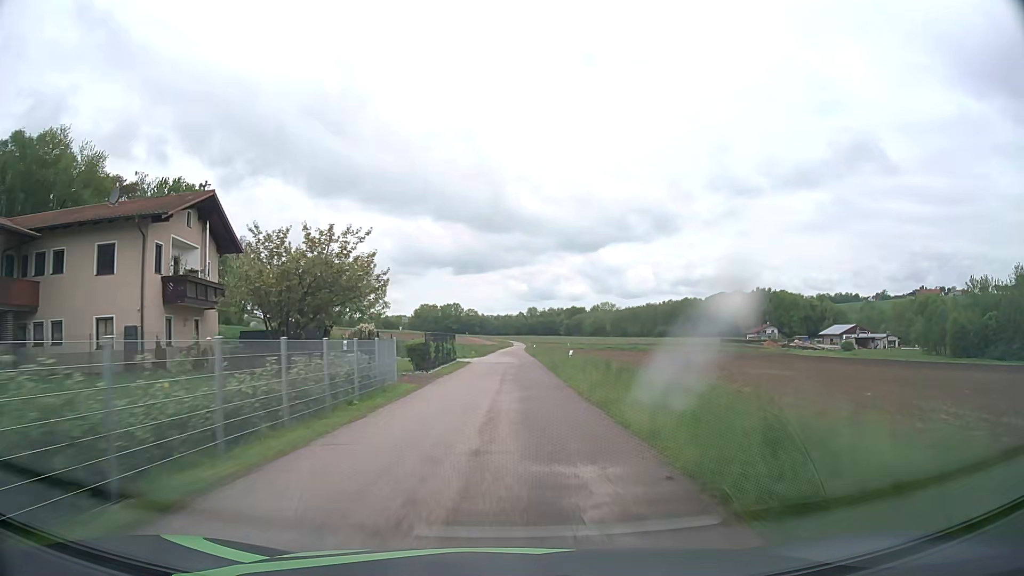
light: Day
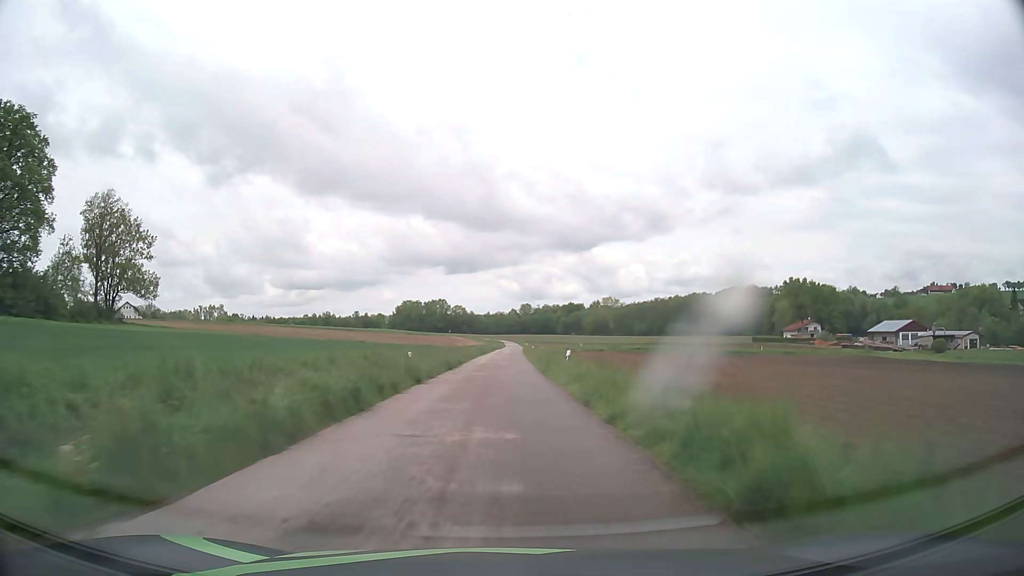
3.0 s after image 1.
(+0.5, +55.3) m; +1°
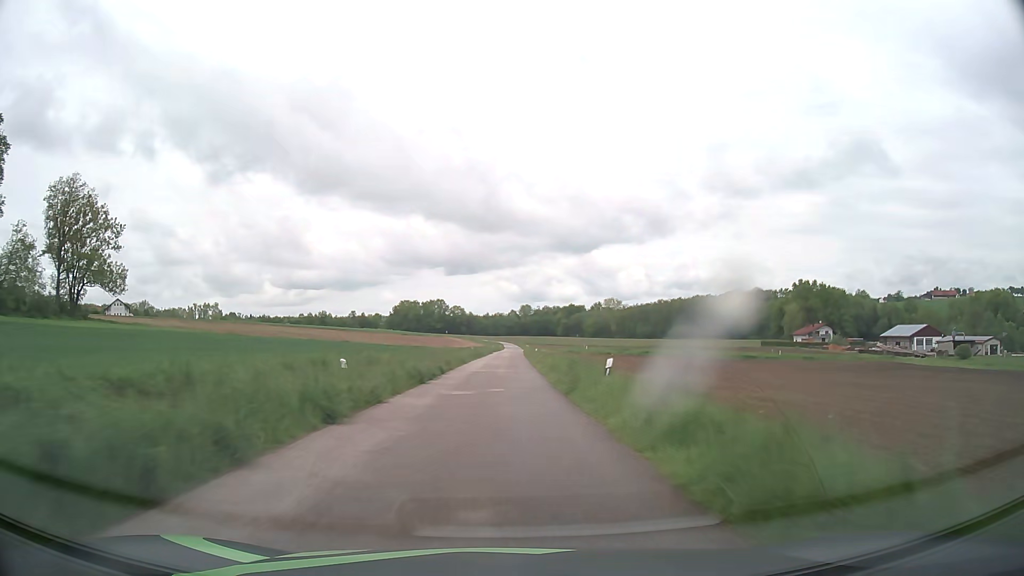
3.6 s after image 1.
(0.0, +10.9) m; 0°
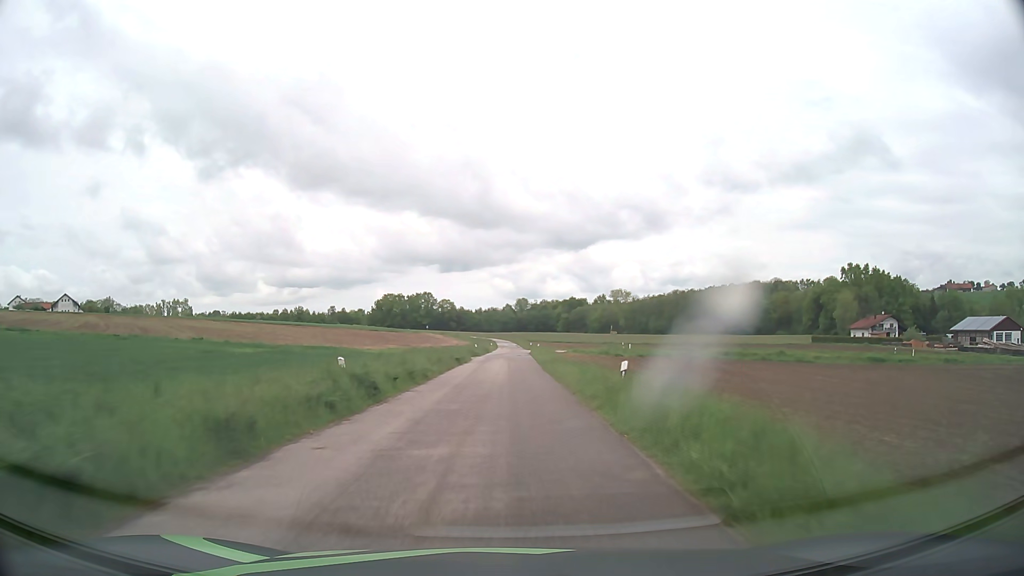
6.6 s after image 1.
(+0.1, +51.1) m; 0°
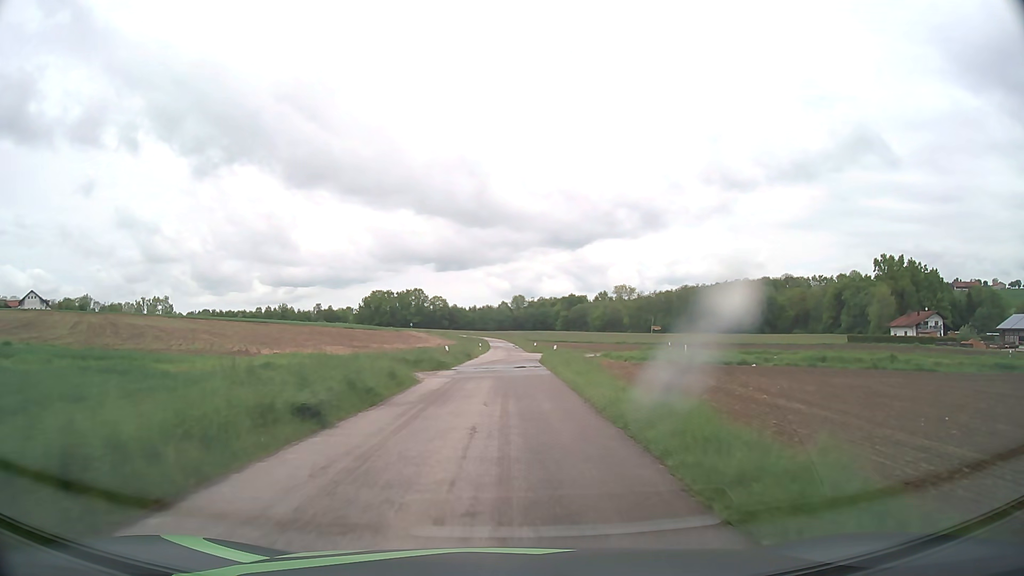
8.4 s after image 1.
(+0.1, +27.6) m; +1°
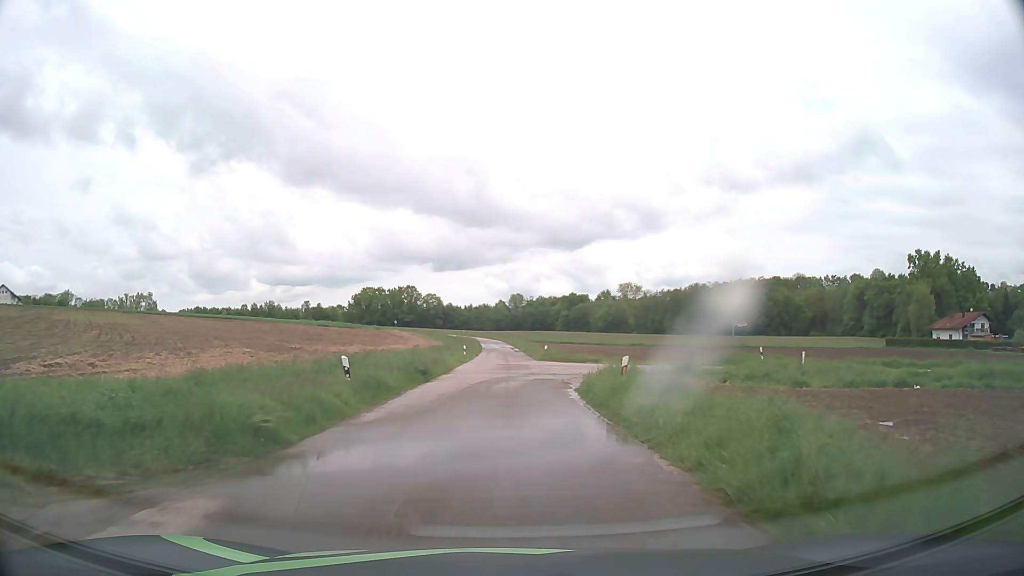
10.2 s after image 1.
(0.0, +23.0) m; 0°
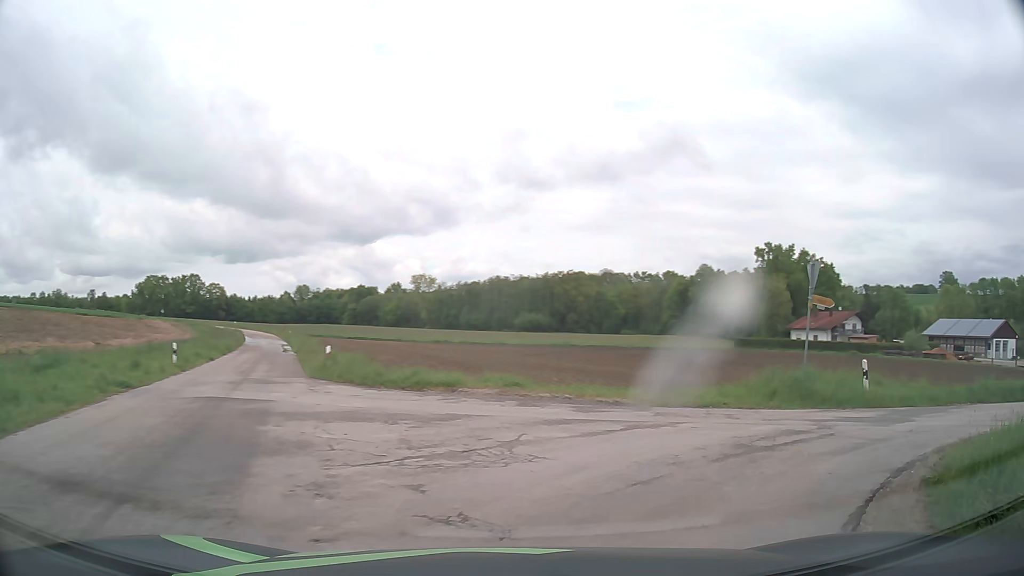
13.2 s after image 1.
(+0.8, +24.7) m; +16°
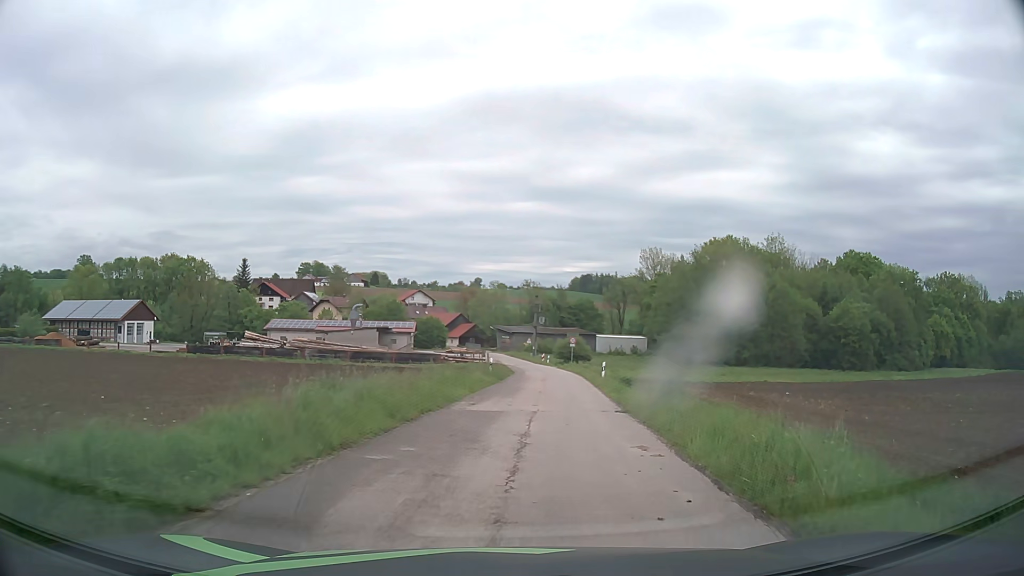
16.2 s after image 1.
(+12.7, +13.8) m; +76°
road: unclassified
(+1, +10) (+2, +20) (+3, +30) (+4, +40) (+4, +50) (+5, +60) (+4, +70) (+4, +80) (+3, +90) (+3, +100) m
